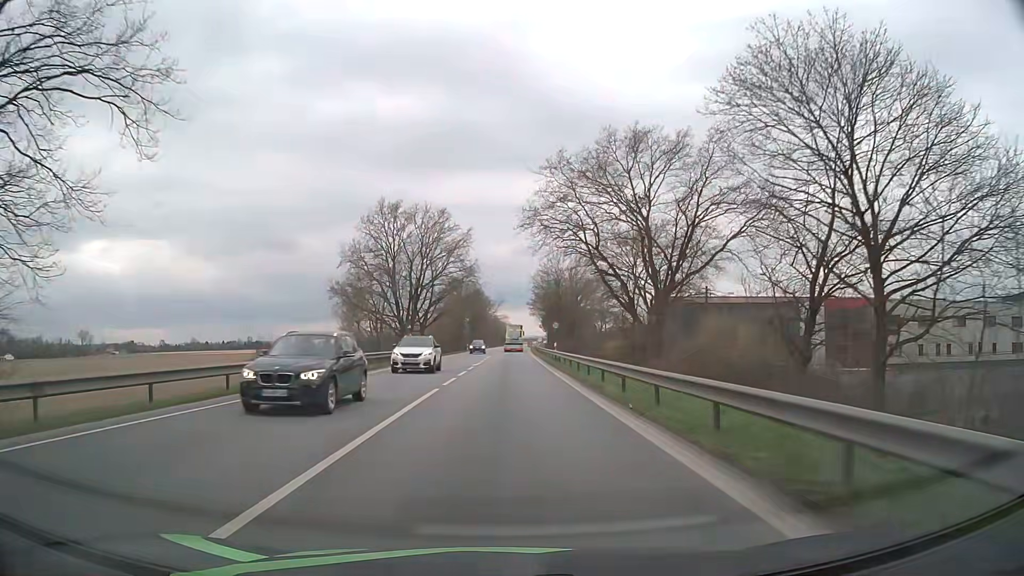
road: primary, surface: asphalt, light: Day
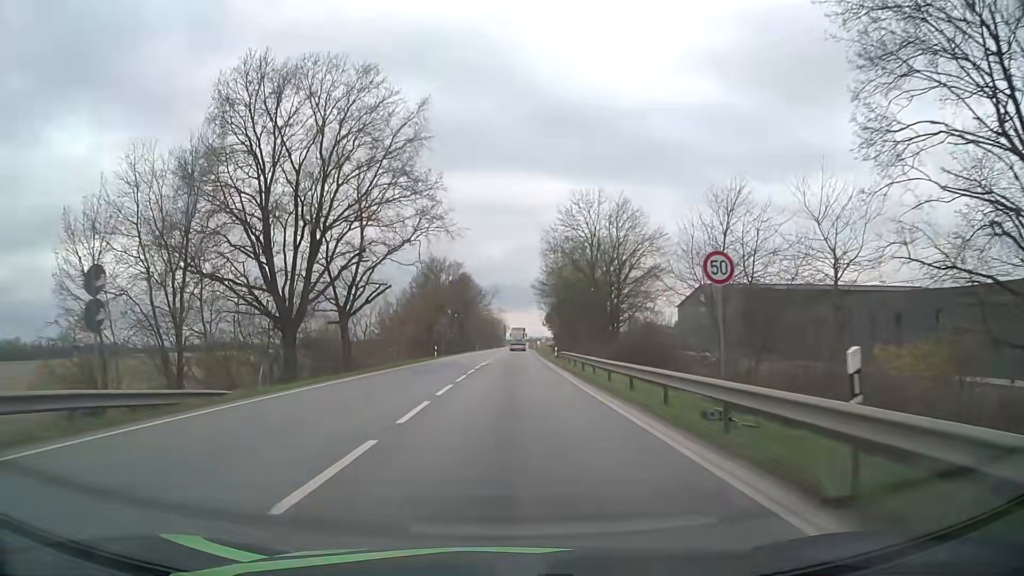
(+0.1, +39.9) m; 0°
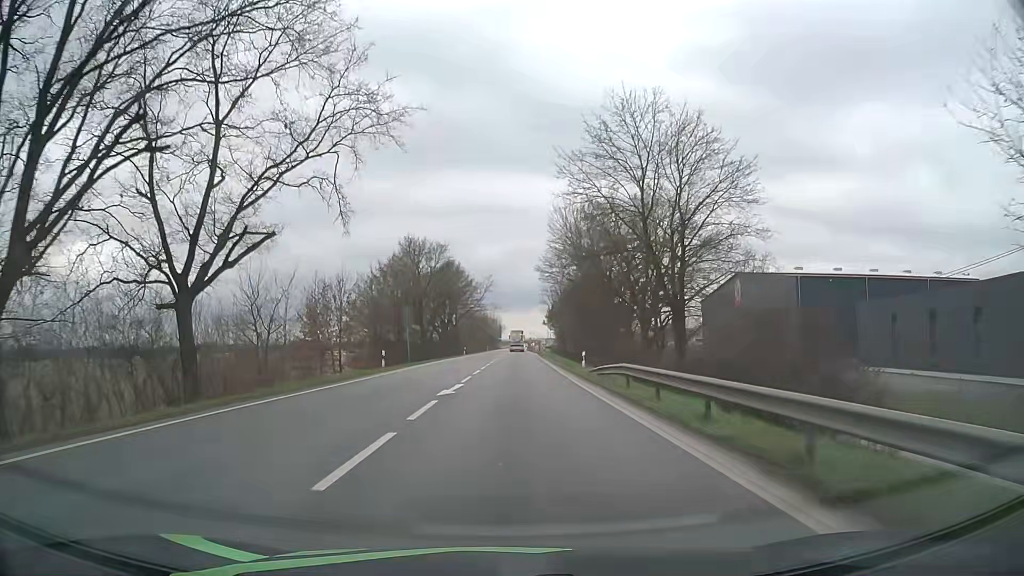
(+0.2, +23.0) m; +1°
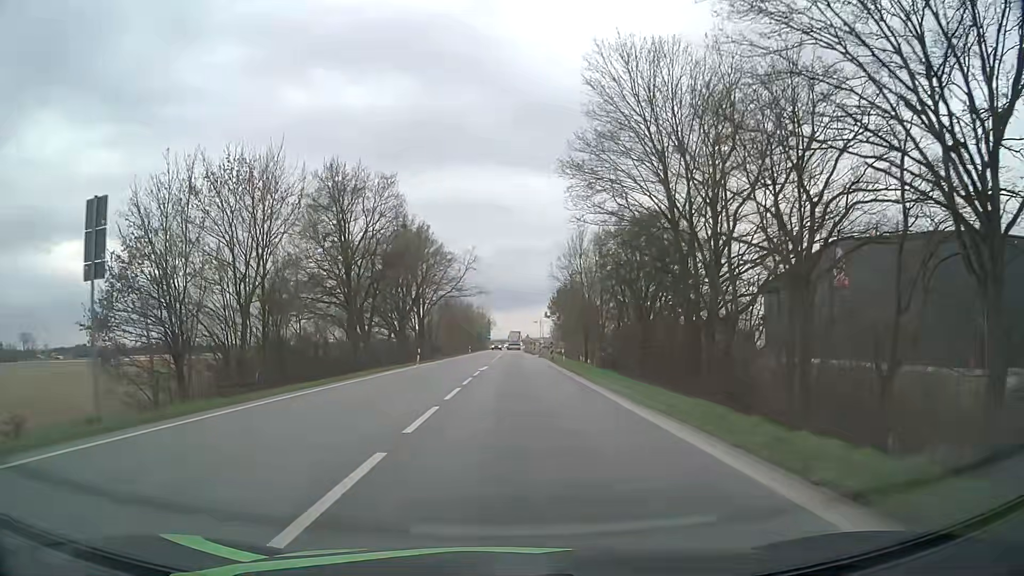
(+0.2, +37.9) m; 0°
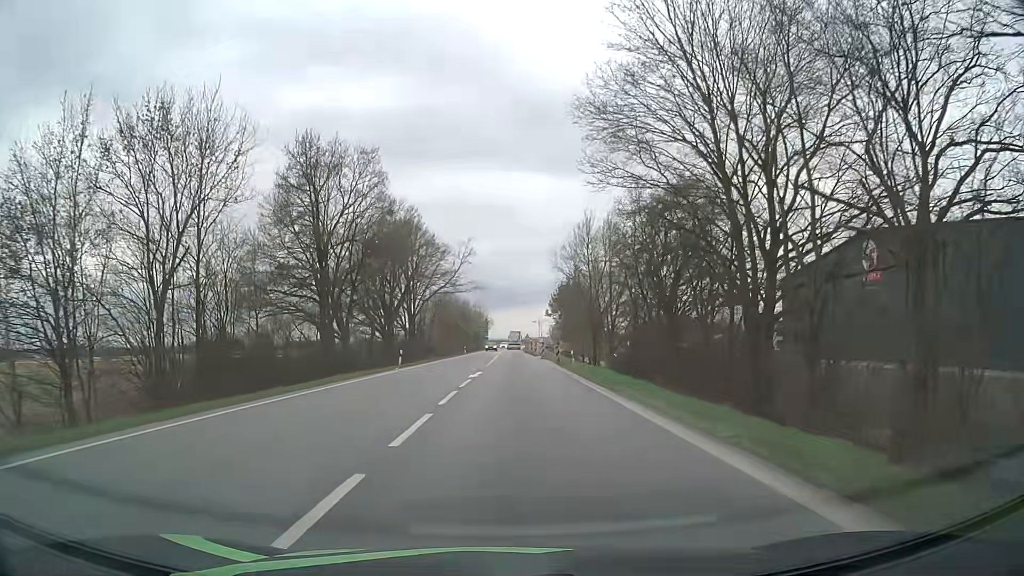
(+0.1, +7.3) m; +1°
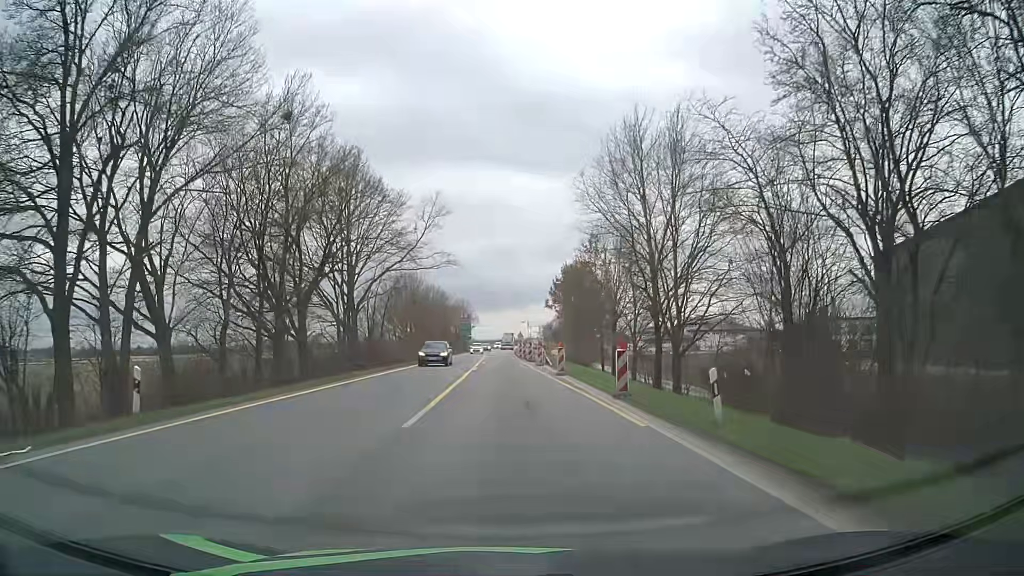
(+0.1, +28.1) m; +1°
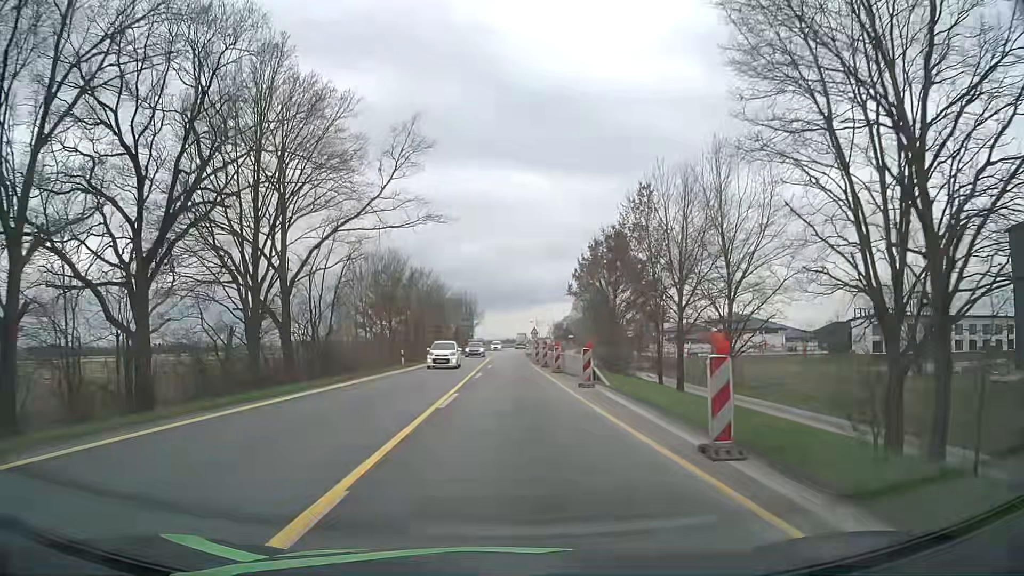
(0.0, +21.0) m; 0°
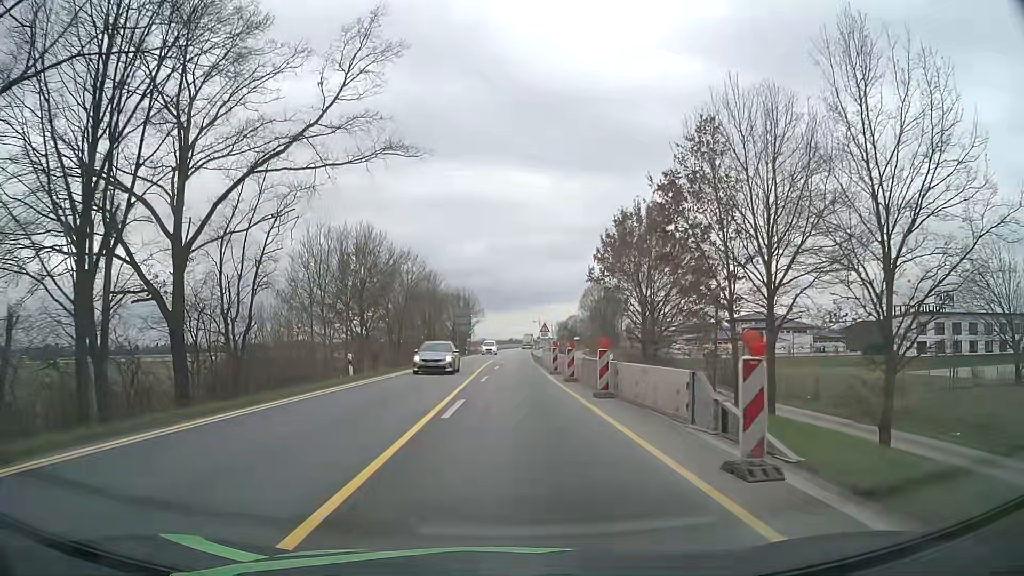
(-0.1, +14.1) m; 0°
(0, +10) (0, +20) (0, +30) (0, +40) (0, +50) (0, +60) (0, +70) (+1, +80) (+1, +90) (+2, +100) m
